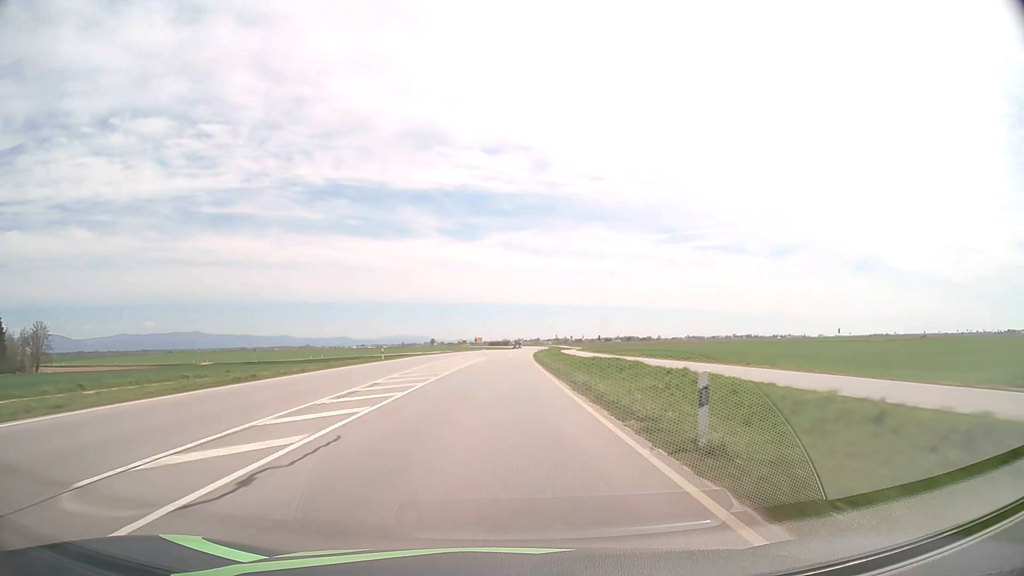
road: primary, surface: asphalt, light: Day
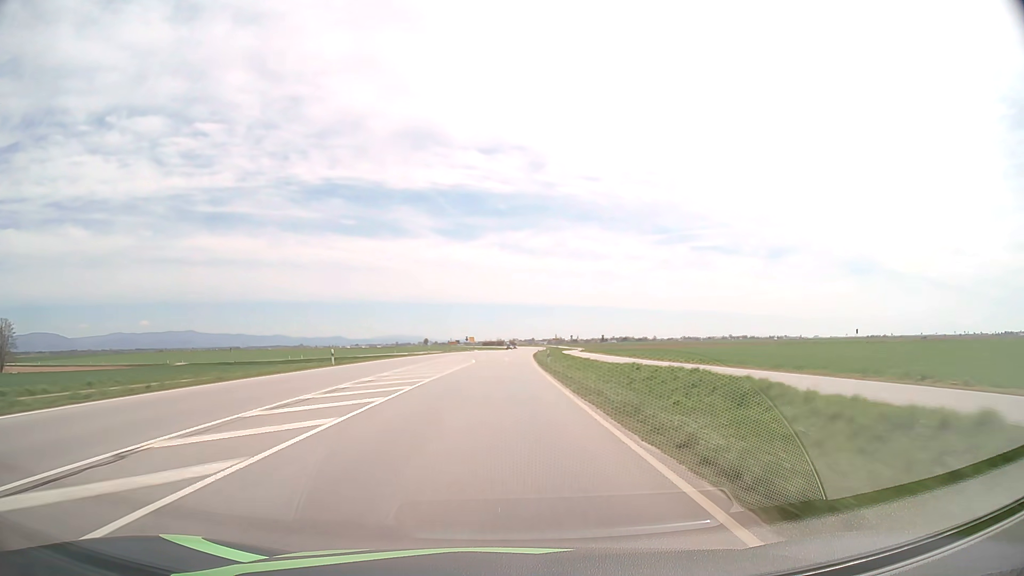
(+0.1, +16.1) m; 0°
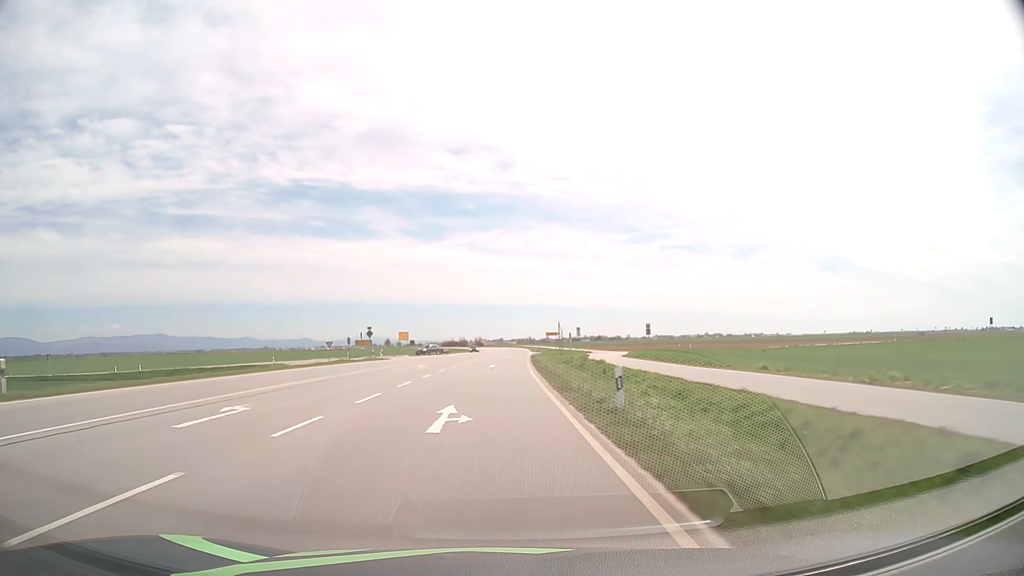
(+1.8, +80.4) m; +3°
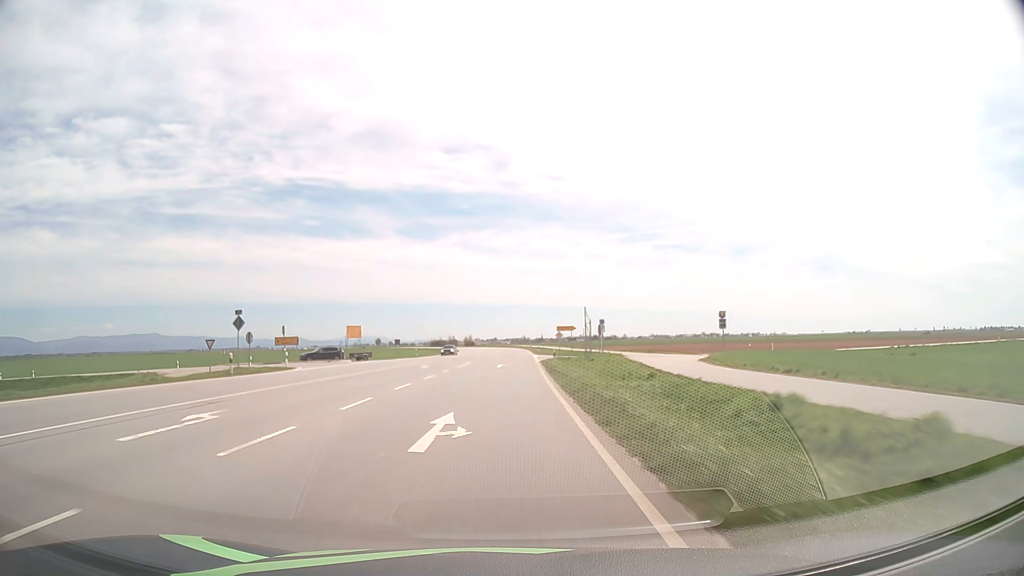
(+0.2, +32.0) m; +1°
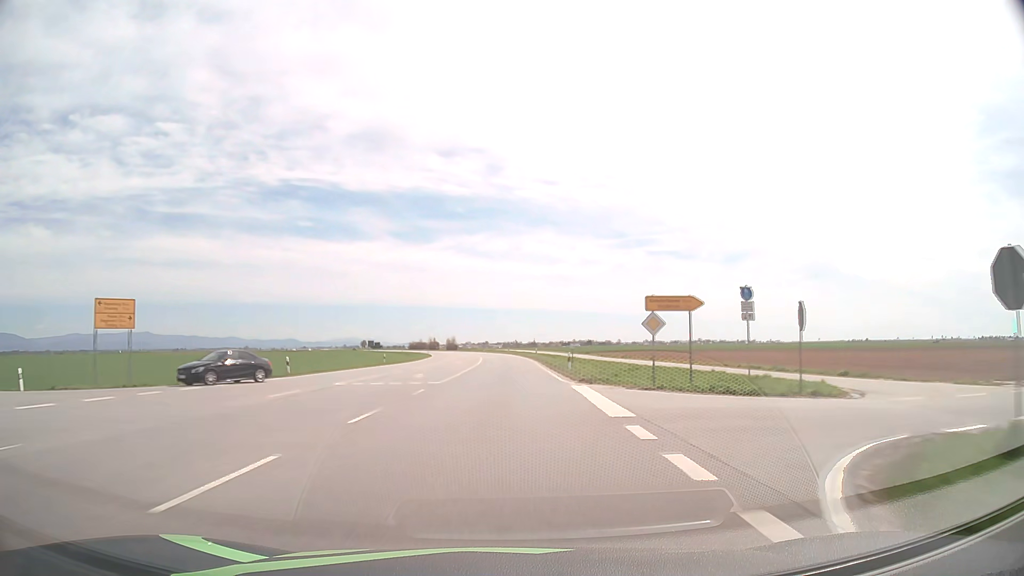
(+0.3, +47.9) m; +1°
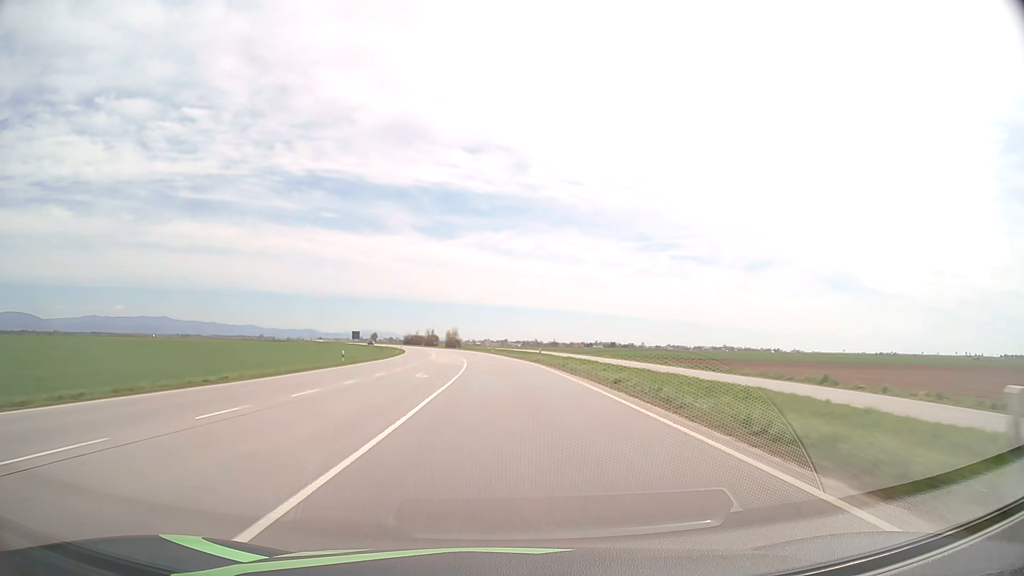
(-0.5, +63.6) m; -2°
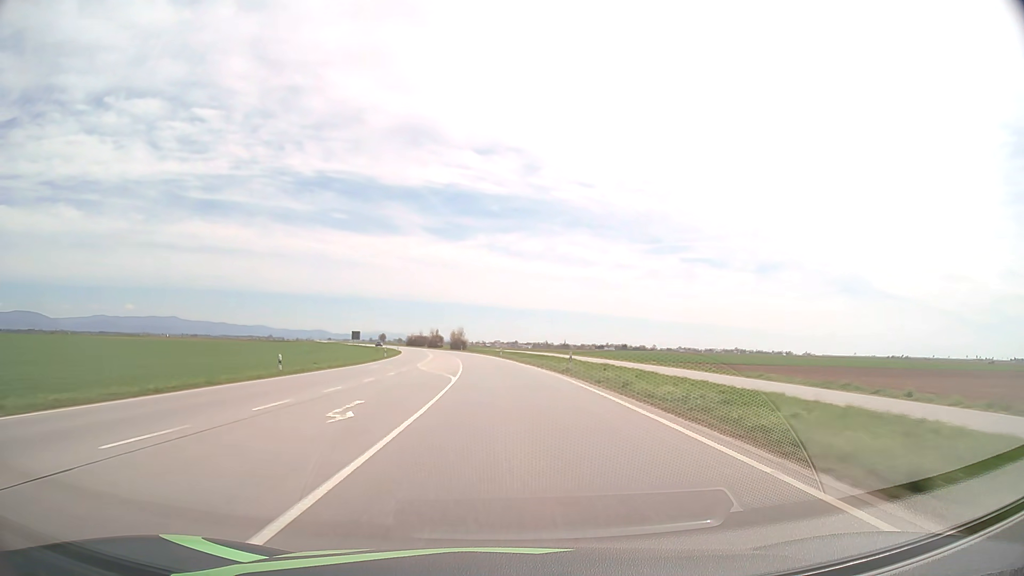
(-0.1, +15.9) m; -1°
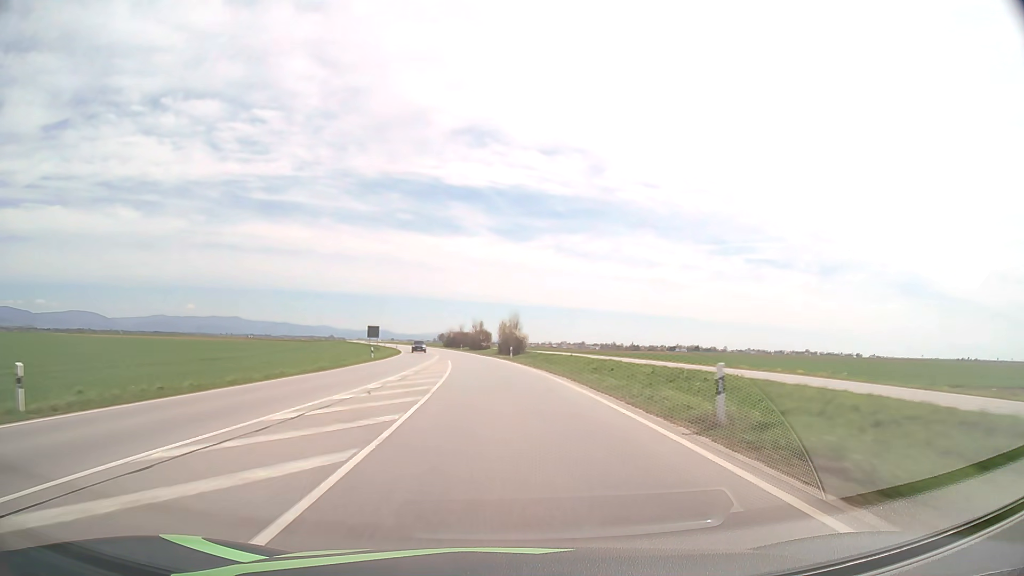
(-2.7, +63.3) m; -5°
(0, +10) (0, +20) (-1, +30) (-2, +40) (-2, +50) (-3, +60) (-5, +70) (-6, +80) (-7, +90) (-9, +99) m
